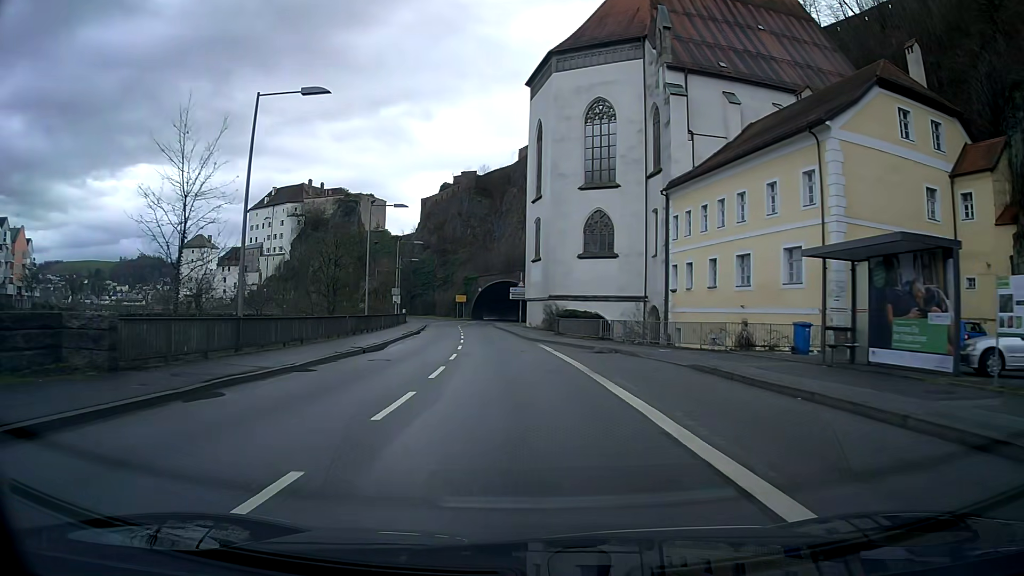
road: primary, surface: asphalt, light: Day
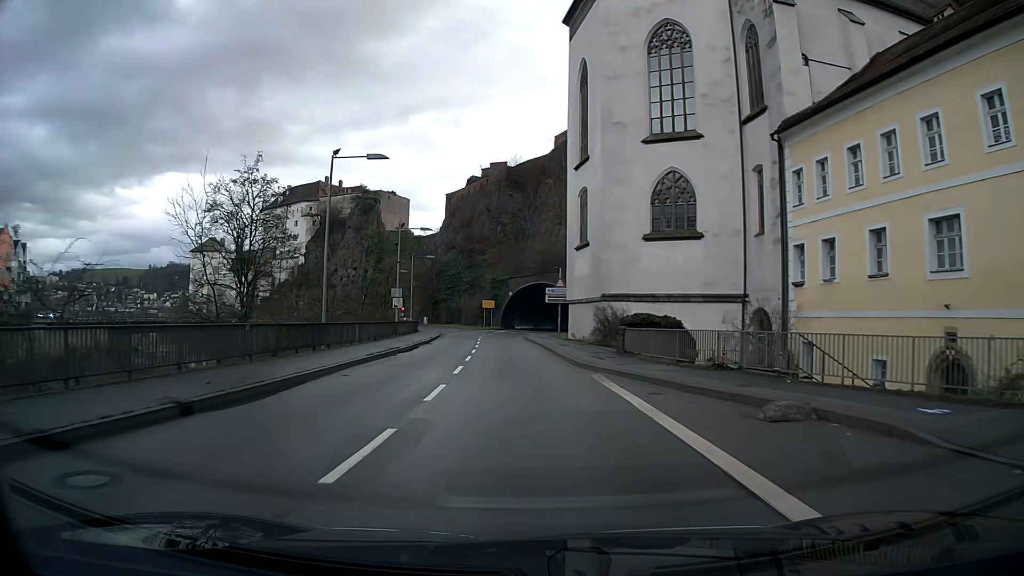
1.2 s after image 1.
(-0.4, +15.4) m; -3°
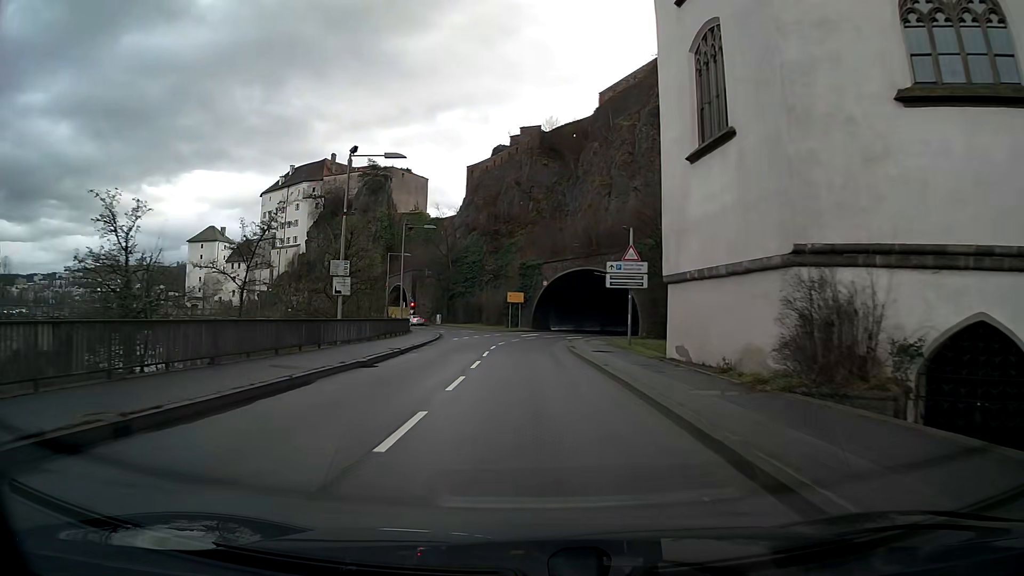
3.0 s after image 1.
(-0.6, +22.6) m; -3°
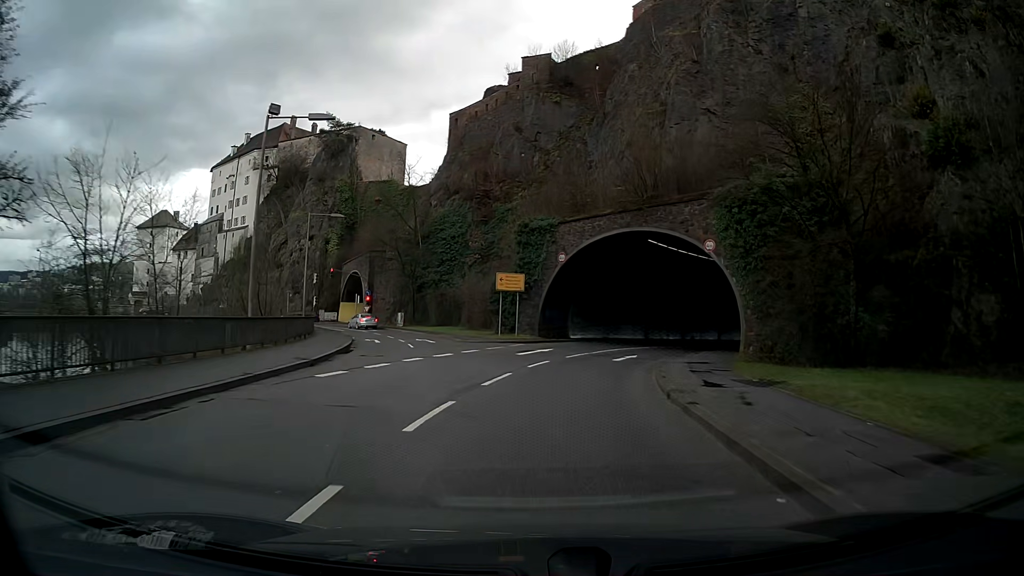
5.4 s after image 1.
(-0.1, +28.7) m; +1°
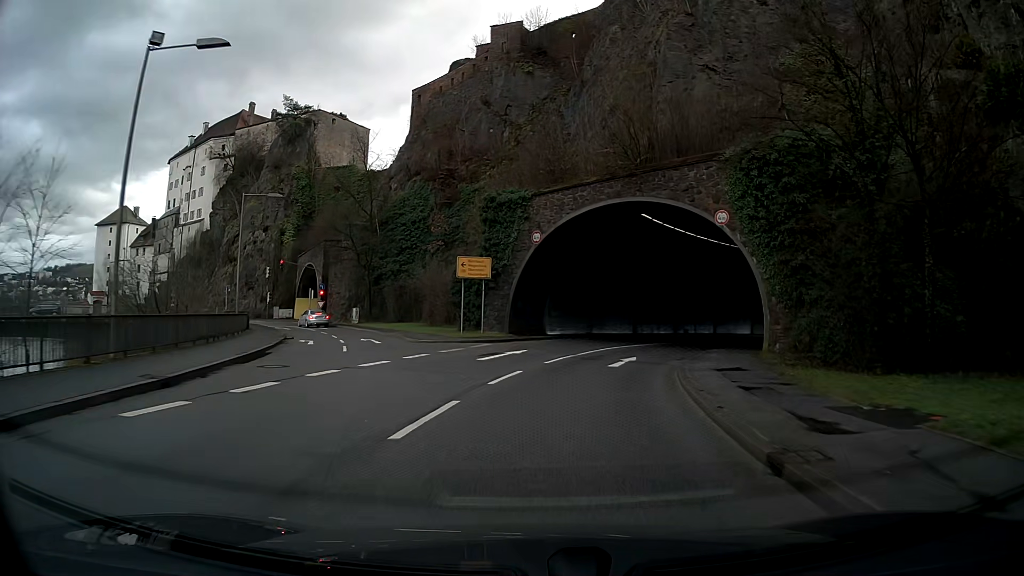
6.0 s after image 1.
(+0.1, +6.9) m; +3°
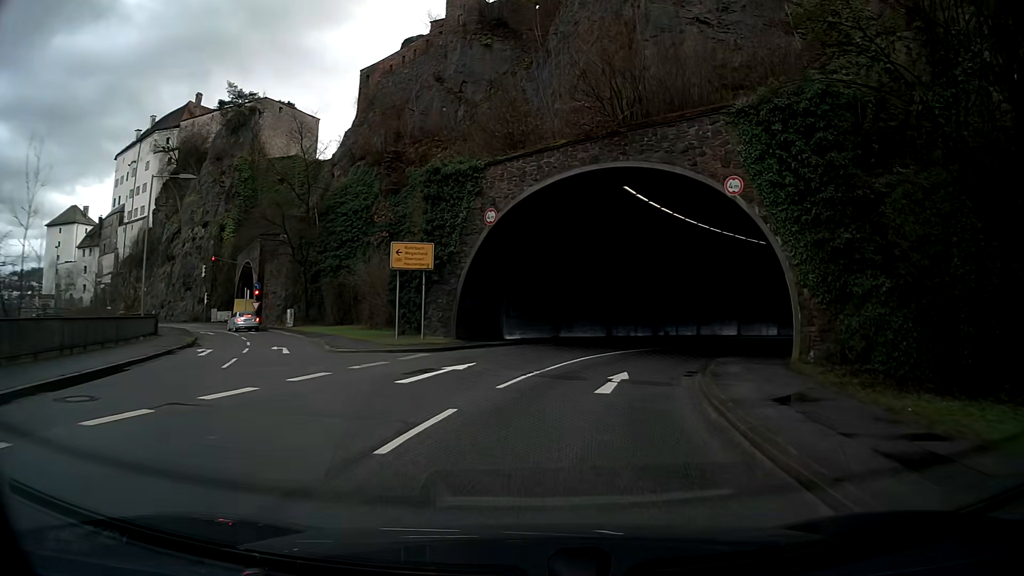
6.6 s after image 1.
(+0.2, +6.6) m; +4°
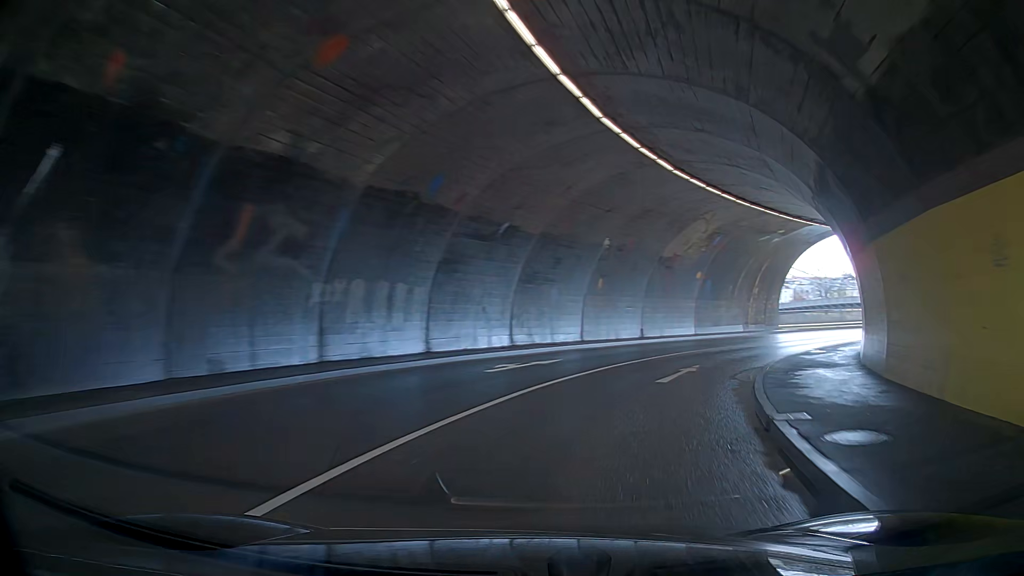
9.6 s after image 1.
(+6.7, +29.2) m; +27°
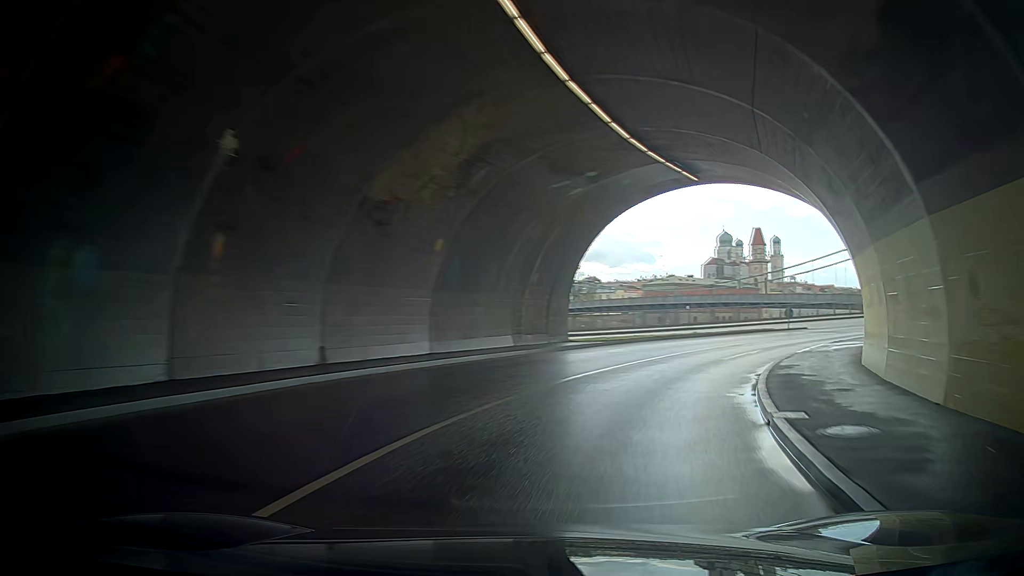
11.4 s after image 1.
(+2.2, +16.7) m; +17°
(+1, +10) (+5, +19) (+12, +26) (+21, +31) (+30, +35) (+40, +37) (+49, +41) (+59, +44) (+68, +48) (+77, +52) m
